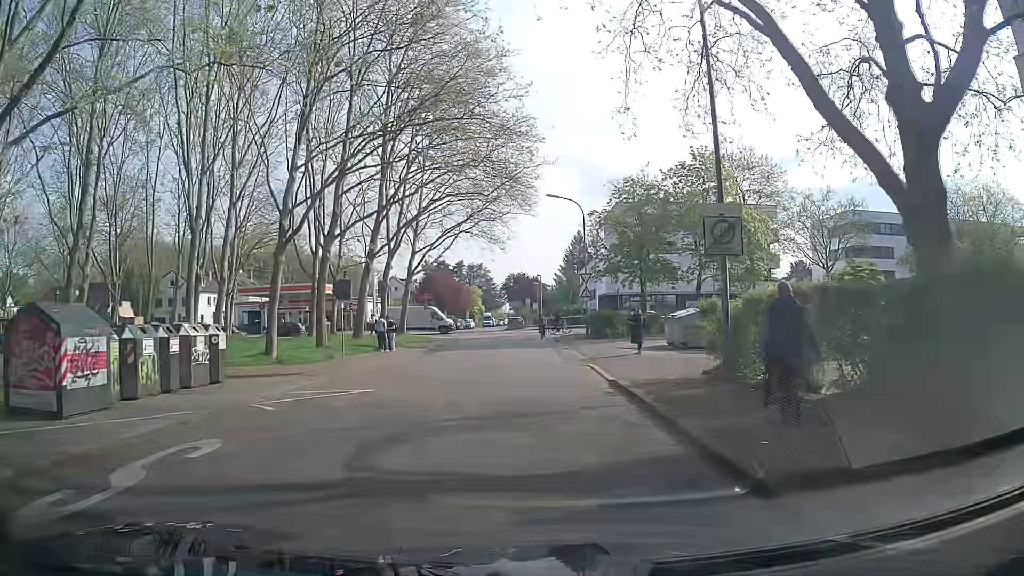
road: residential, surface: asphalt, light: Day
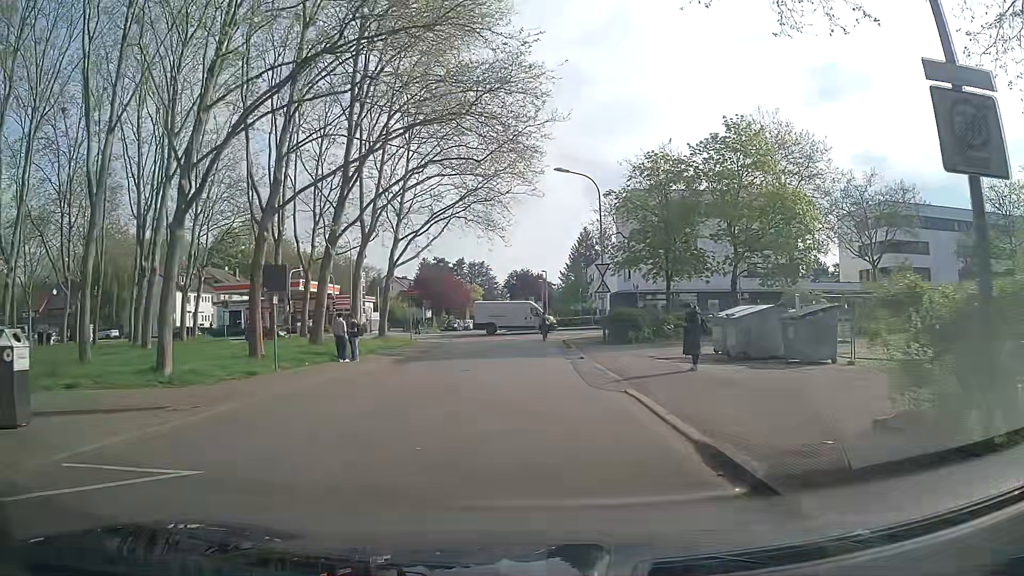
(0.0, +7.7) m; -2°
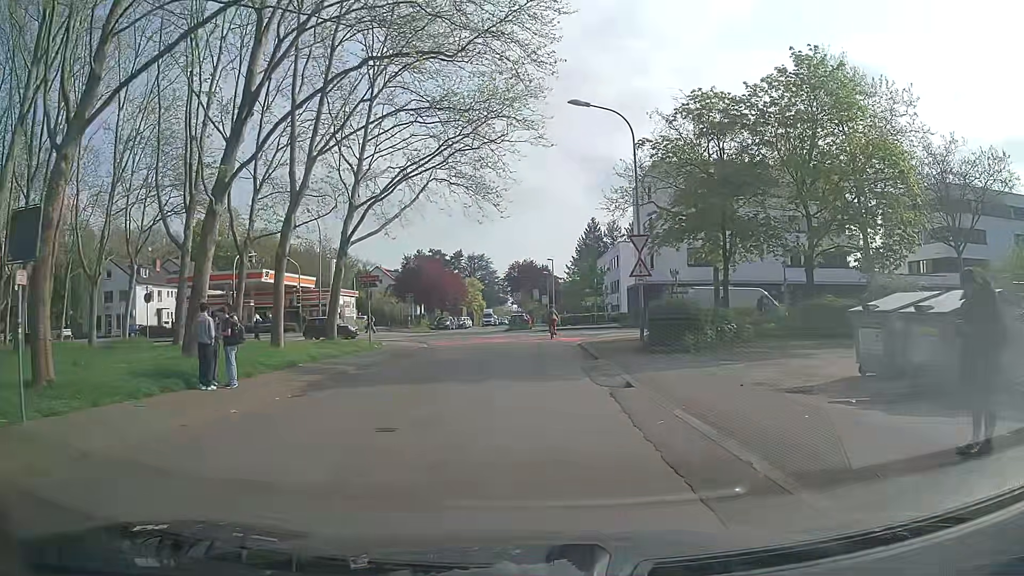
(+0.5, +11.1) m; +1°
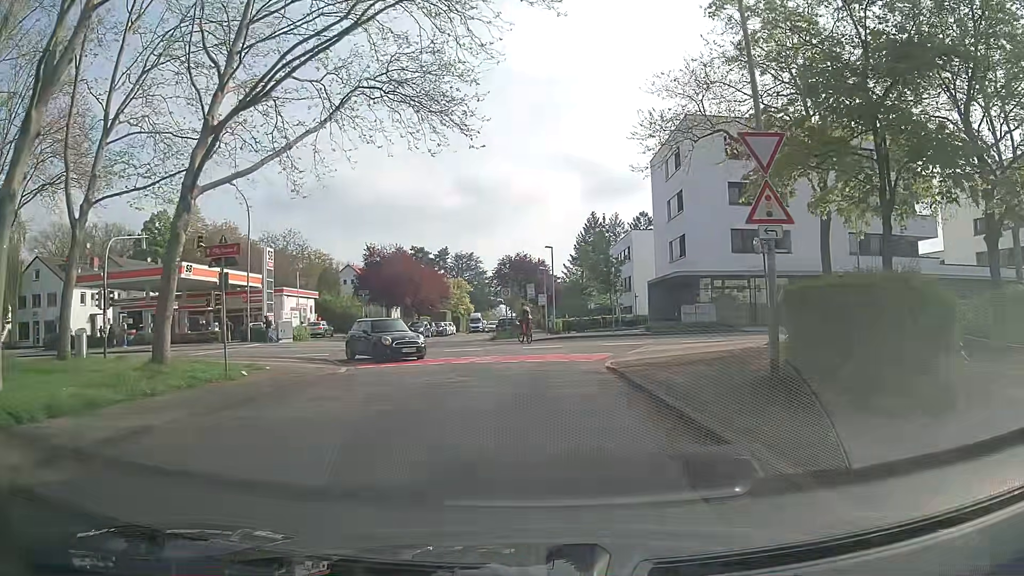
(+0.1, +13.8) m; +1°
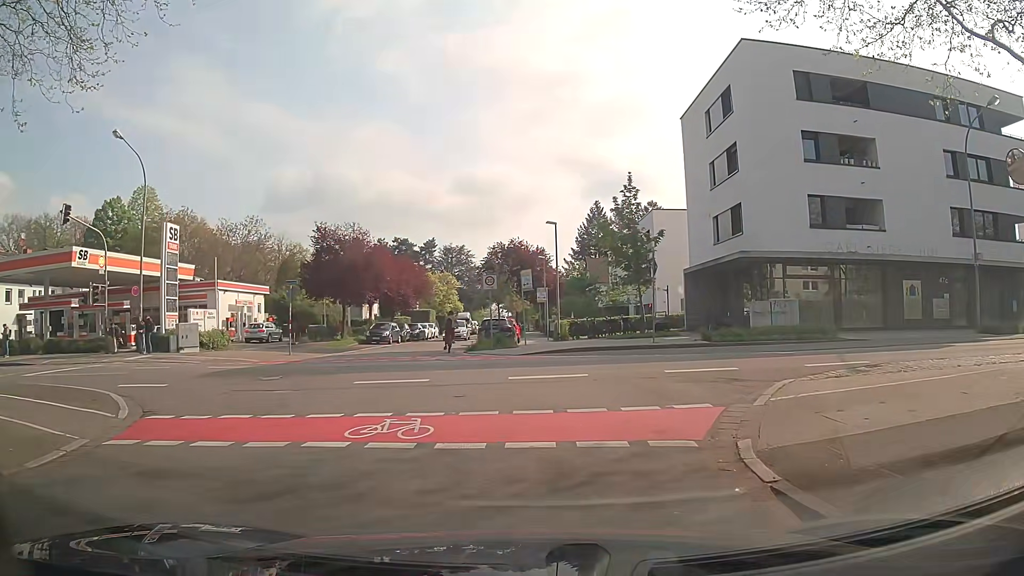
(0.0, +12.3) m; -2°
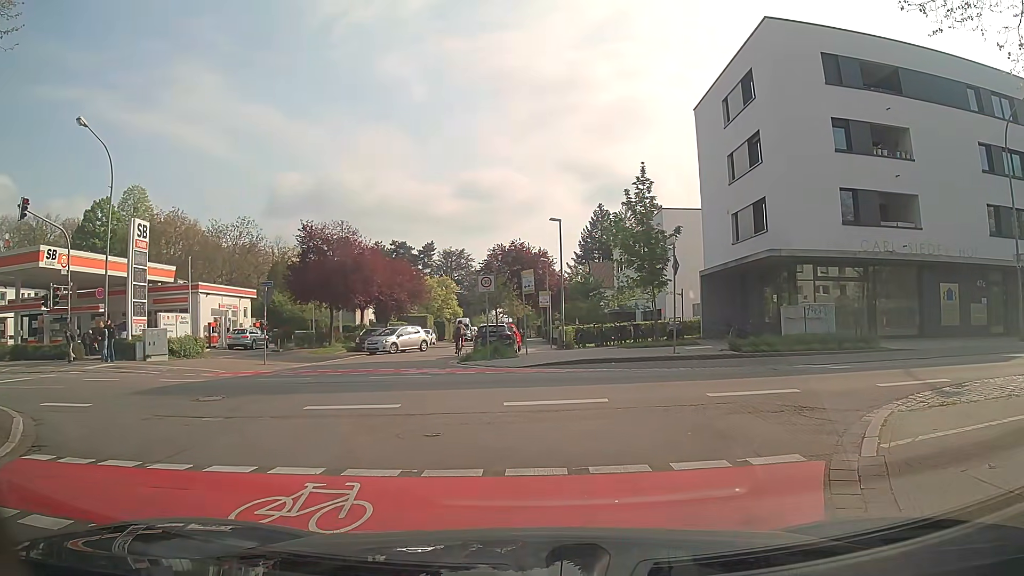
(+0.1, +3.0) m; +2°
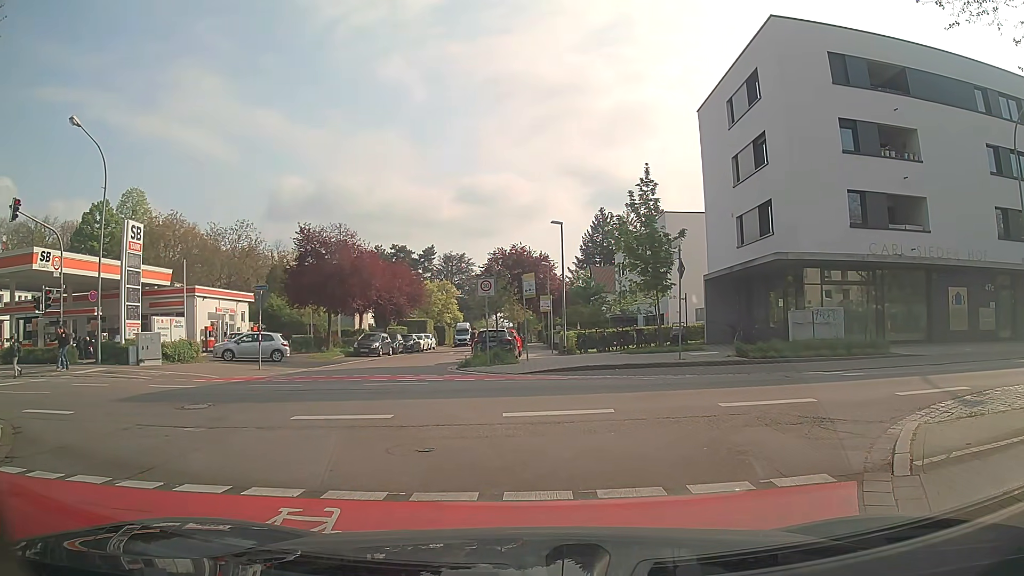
(0.0, +0.6) m; 0°
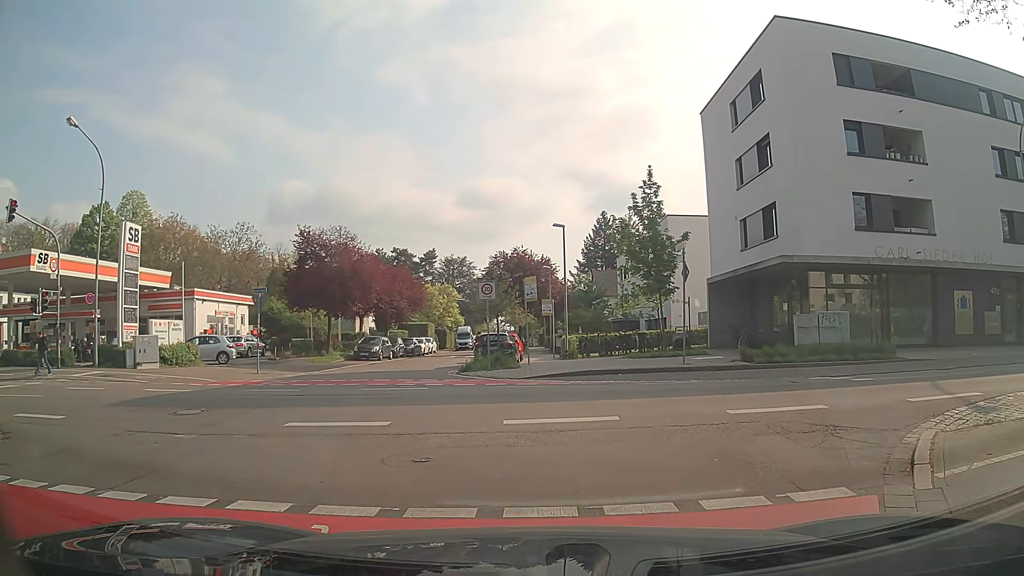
(0.0, +0.4) m; 0°
